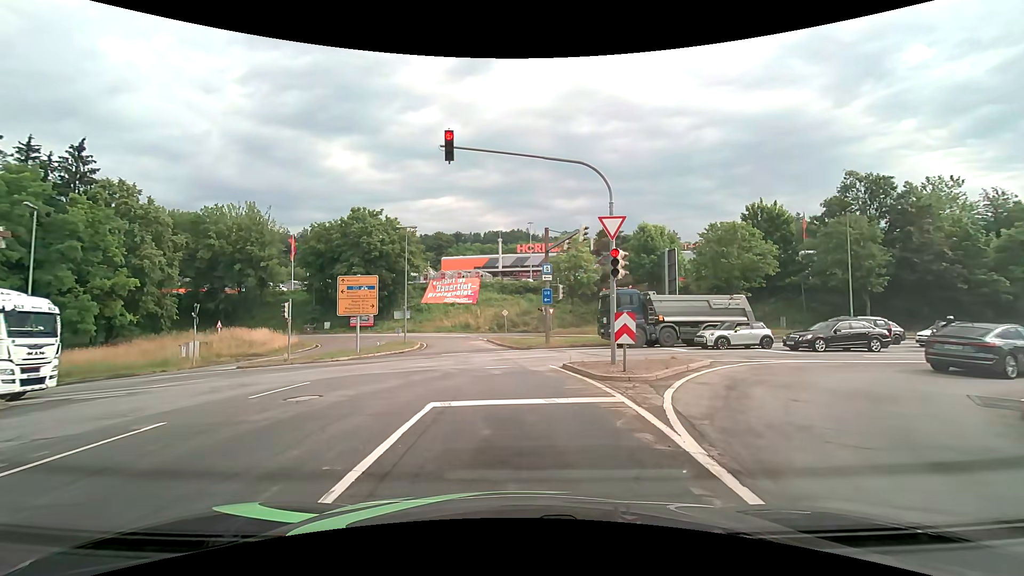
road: primary_link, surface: asphalt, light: Day
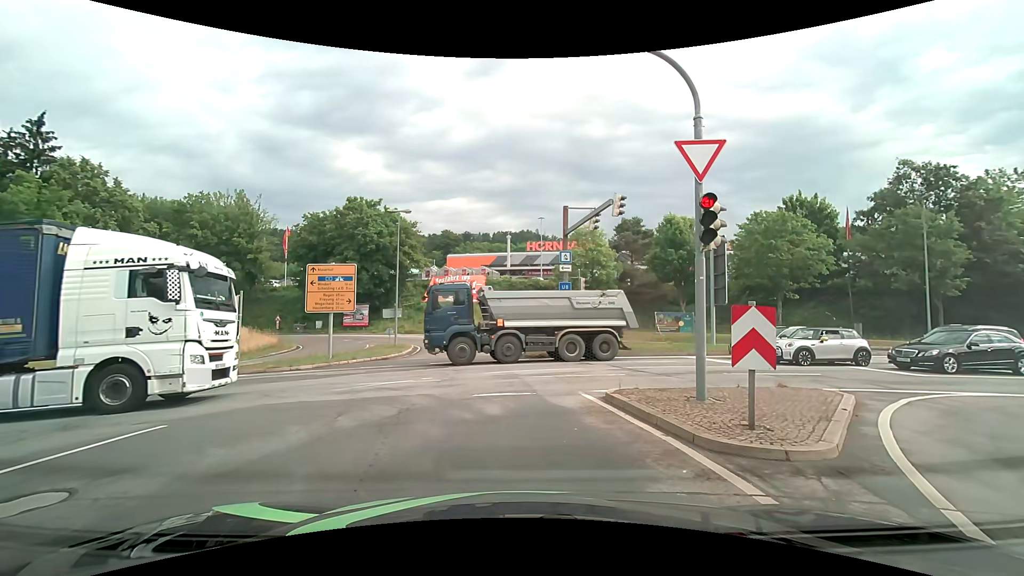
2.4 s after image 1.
(-0.1, +6.0) m; -2°
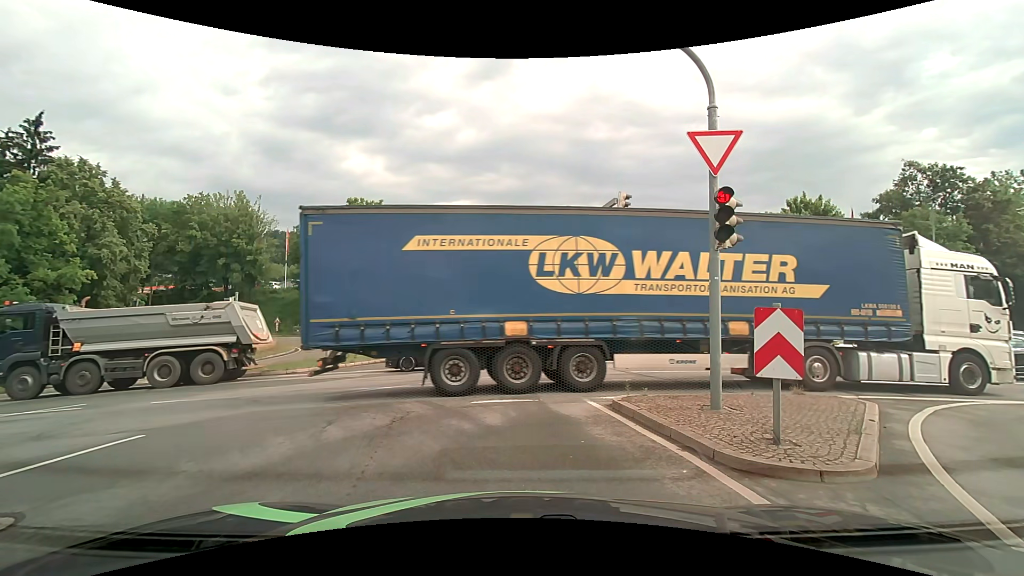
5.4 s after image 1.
(0.0, +0.6) m; 0°
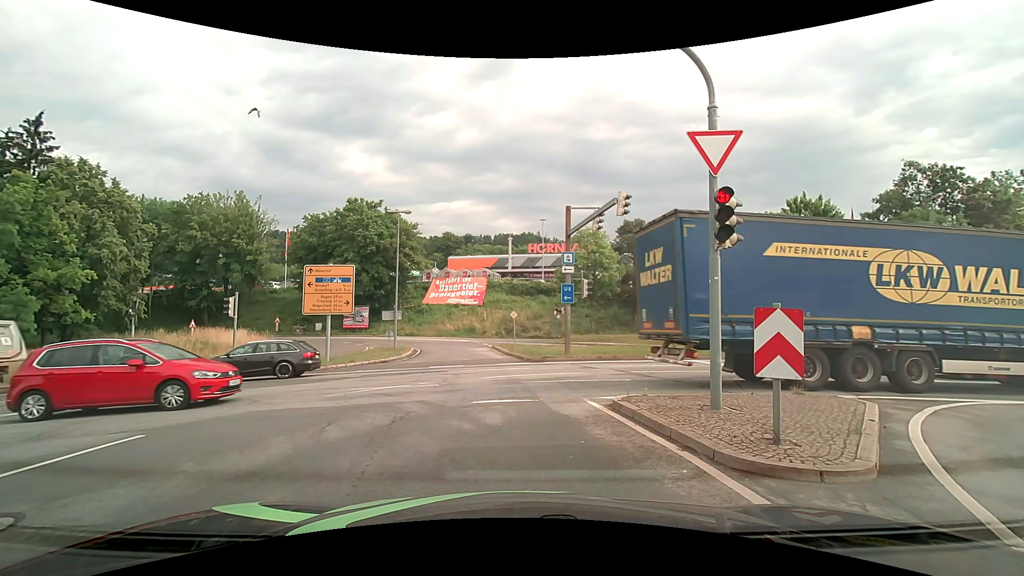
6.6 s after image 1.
(0.0, 0.0) m; 0°
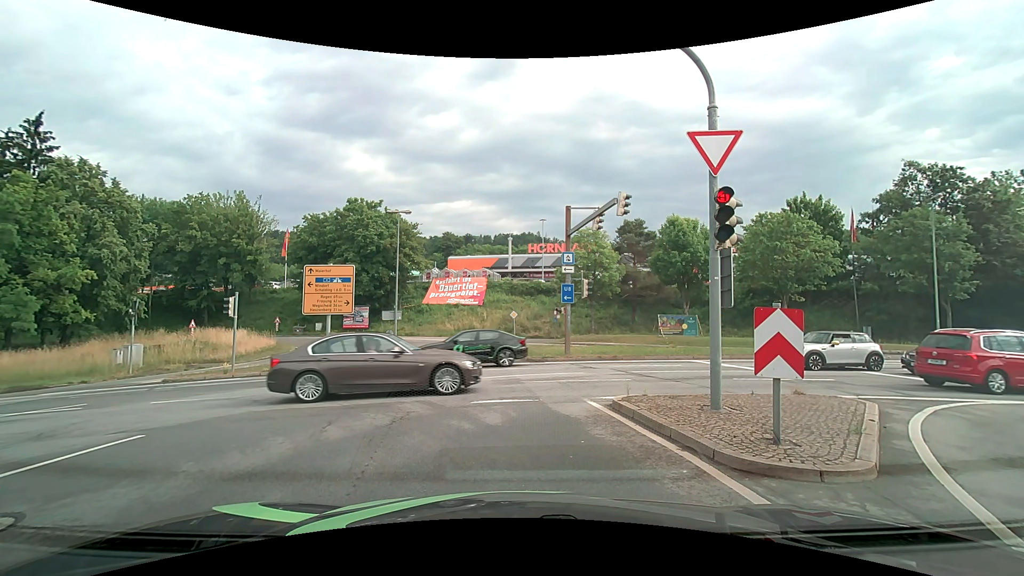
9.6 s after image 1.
(0.0, 0.0) m; 0°
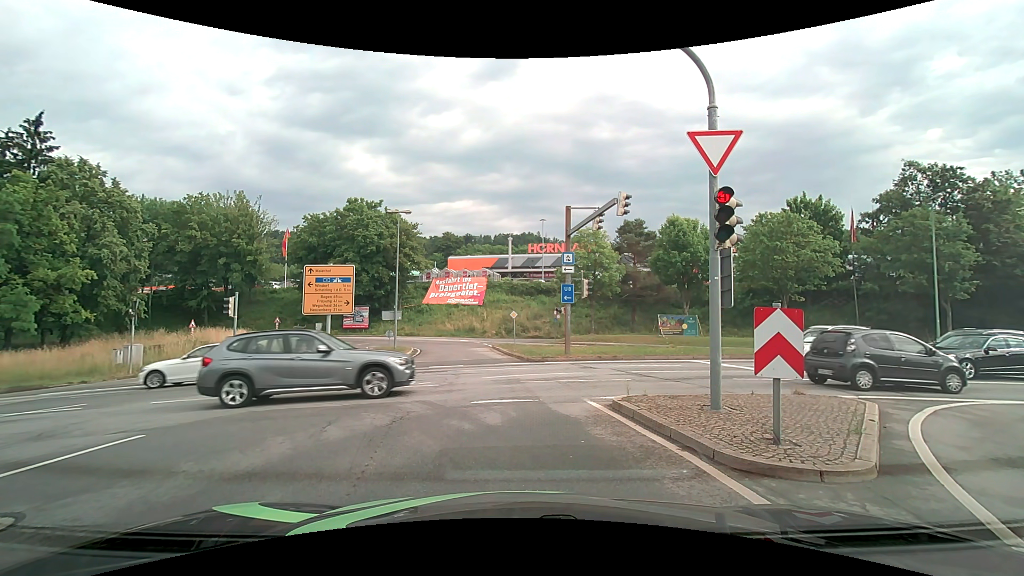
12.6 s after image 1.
(0.0, 0.0) m; 0°
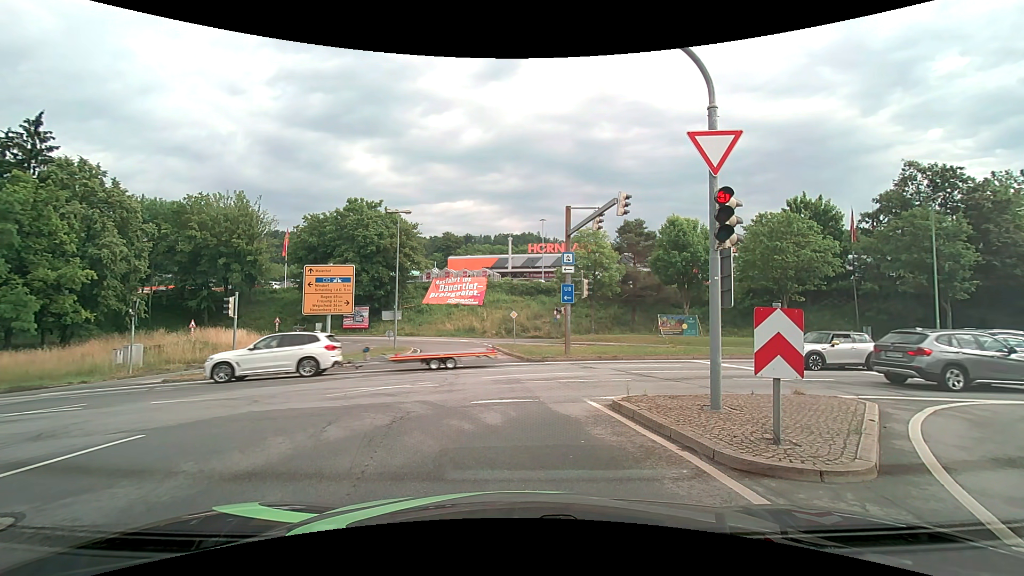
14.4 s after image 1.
(0.0, 0.0) m; 0°
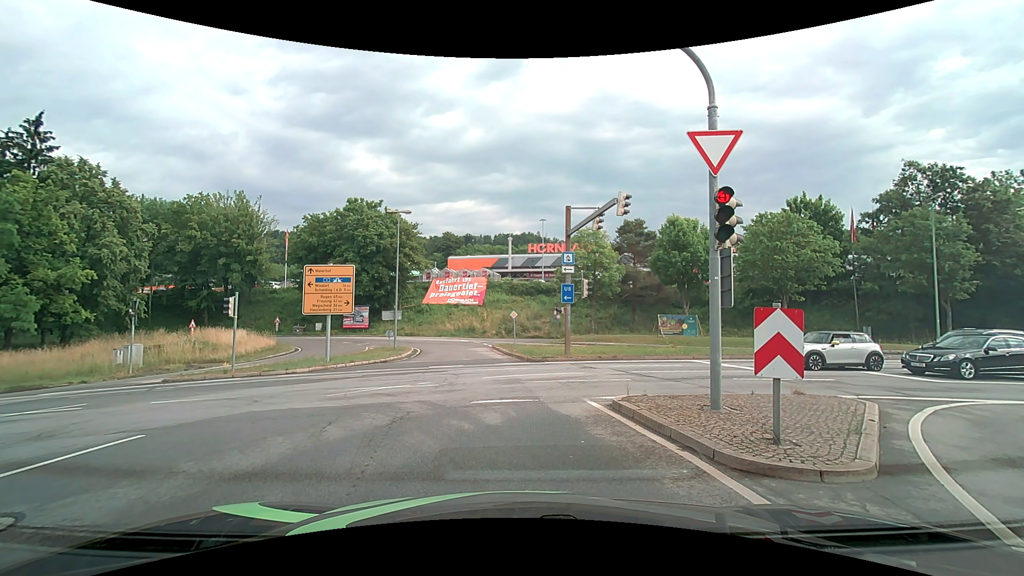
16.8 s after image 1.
(0.0, 0.0) m; 0°
(-2, +10) (-10, +16) (-20, +18) (-30, +18) (-40, +18) (-50, +17) (-60, +17) (-70, +16) (-80, +16) (-90, +16) m
